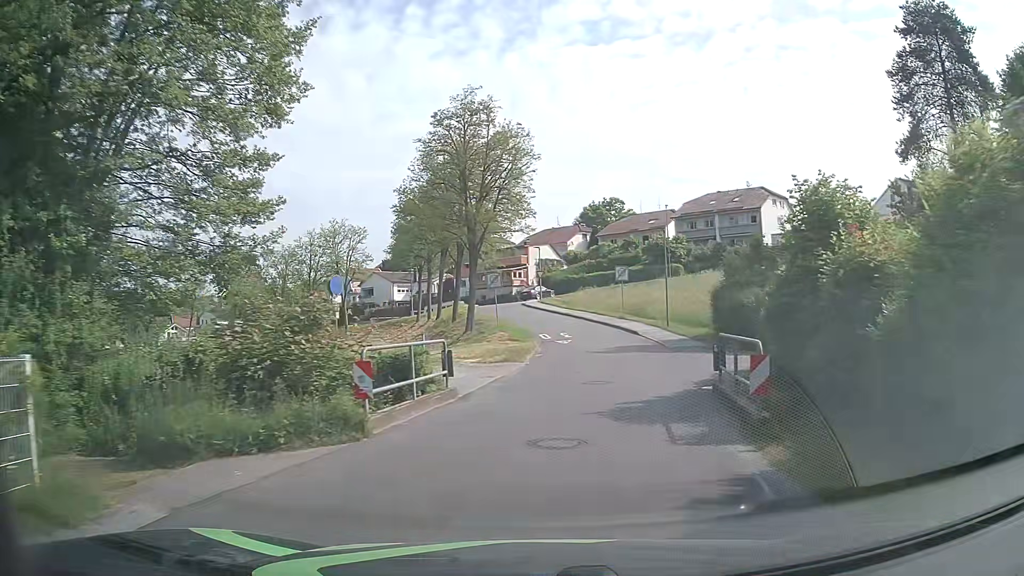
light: Day
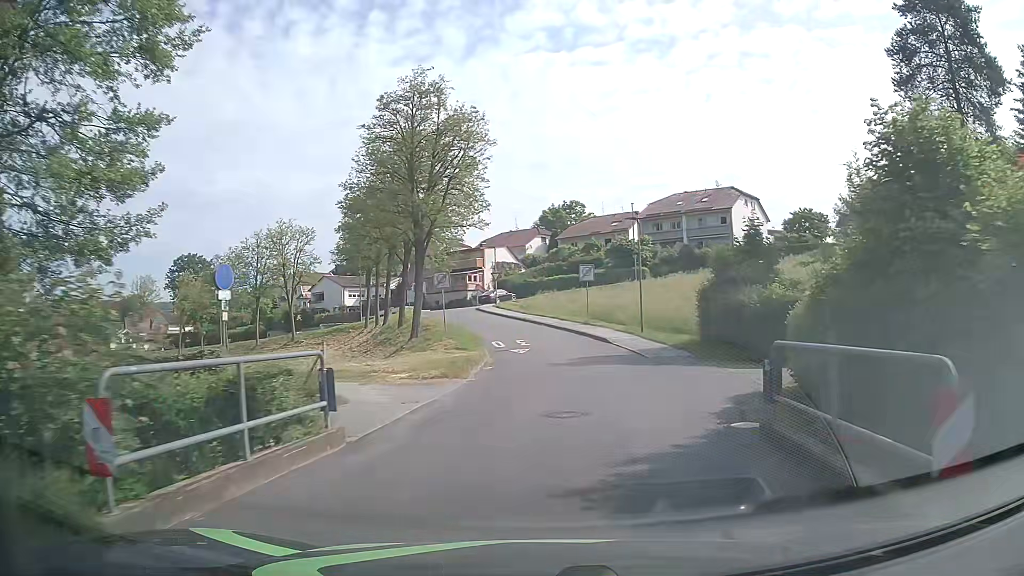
(+0.2, +5.0) m; +4°
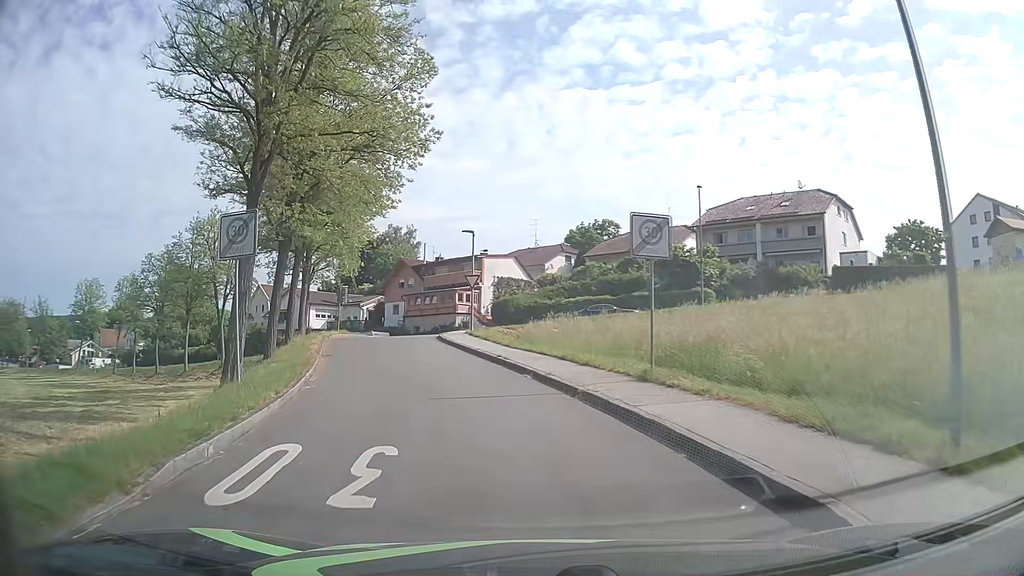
(+1.1, +24.2) m; -2°
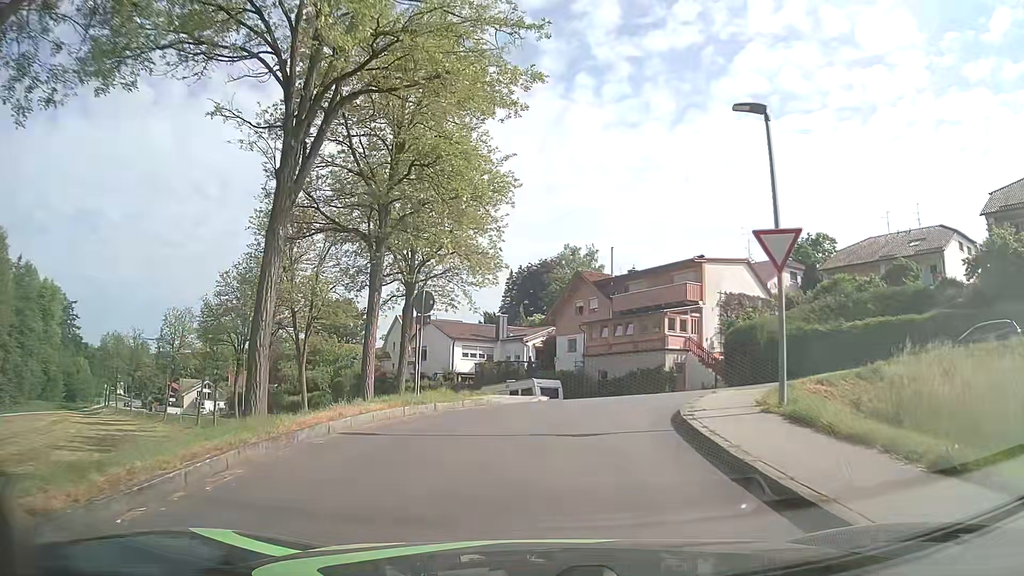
(-3.8, +22.1) m; -16°
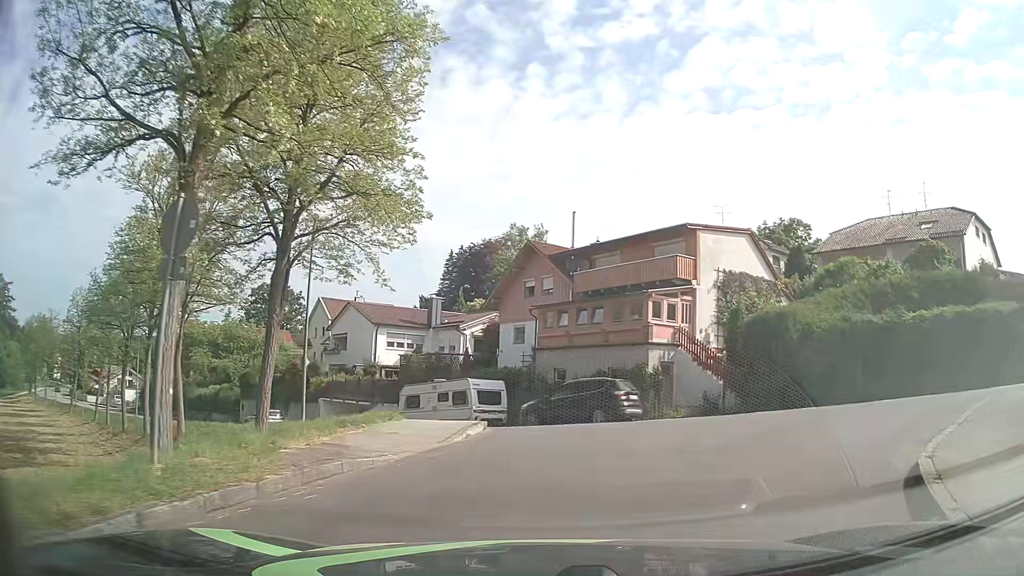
(0.0, +9.9) m; +5°
